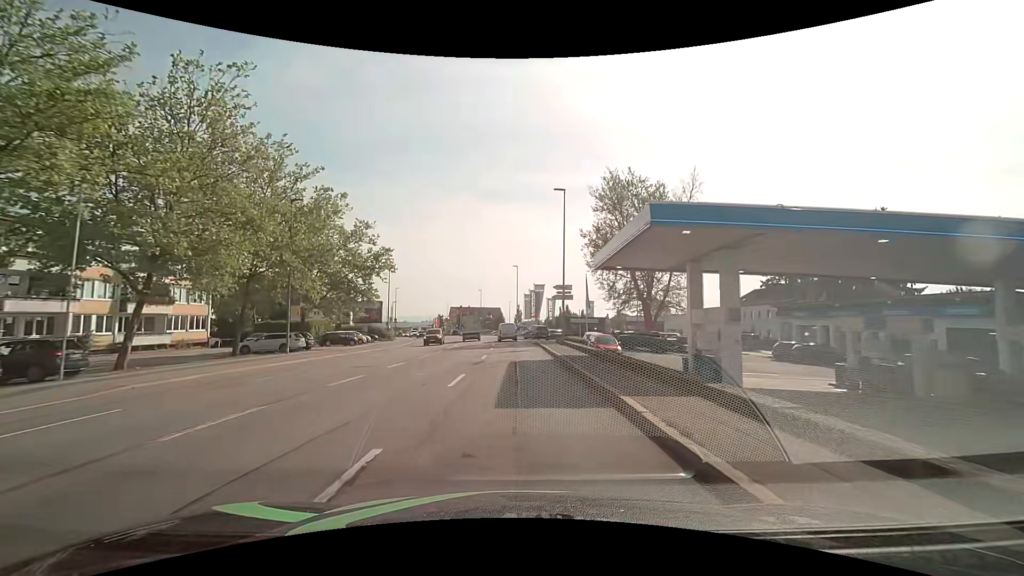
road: tertiary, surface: asphalt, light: Day
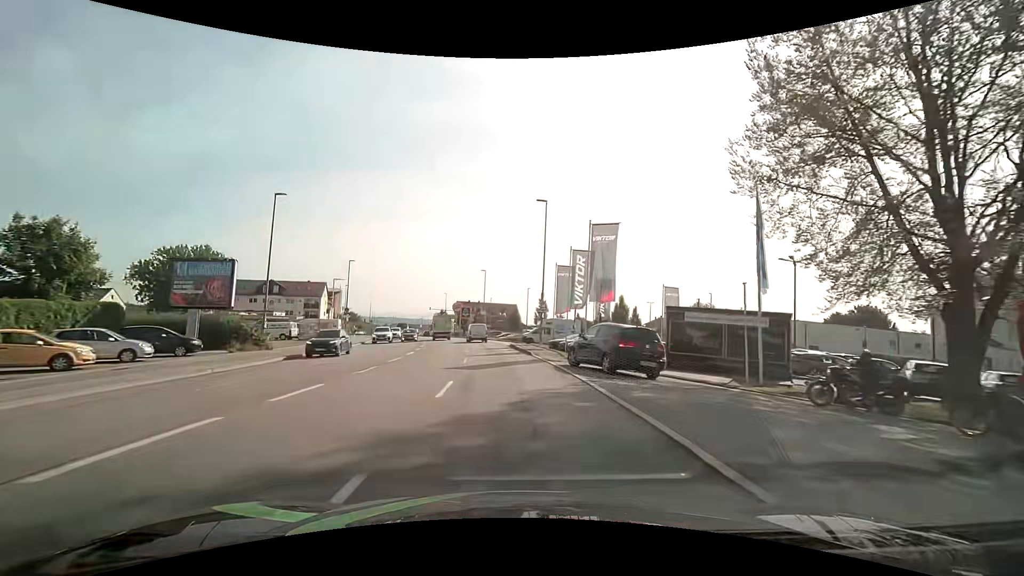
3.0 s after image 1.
(-0.5, +38.1) m; -2°
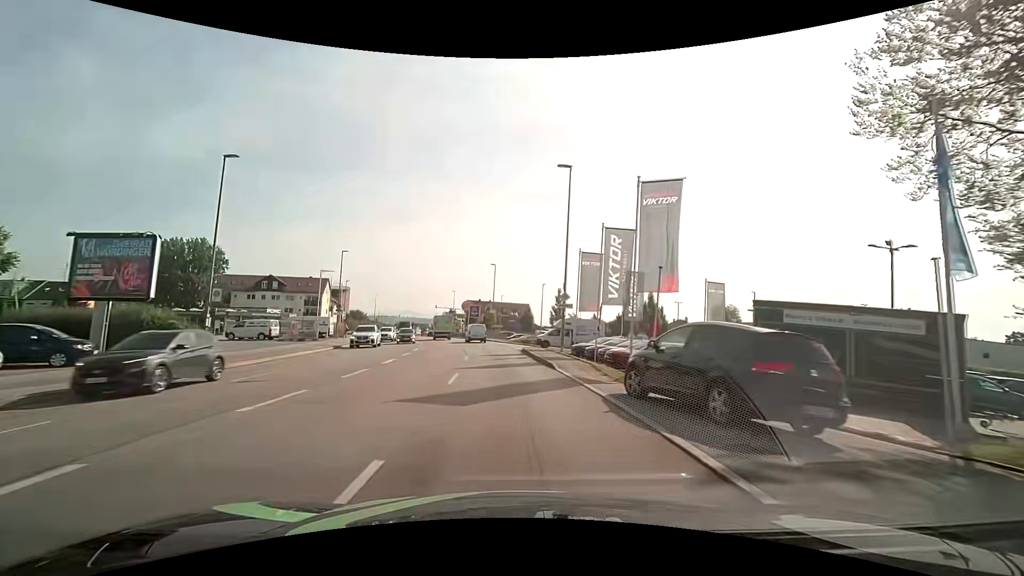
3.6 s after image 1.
(-0.1, +7.6) m; -2°
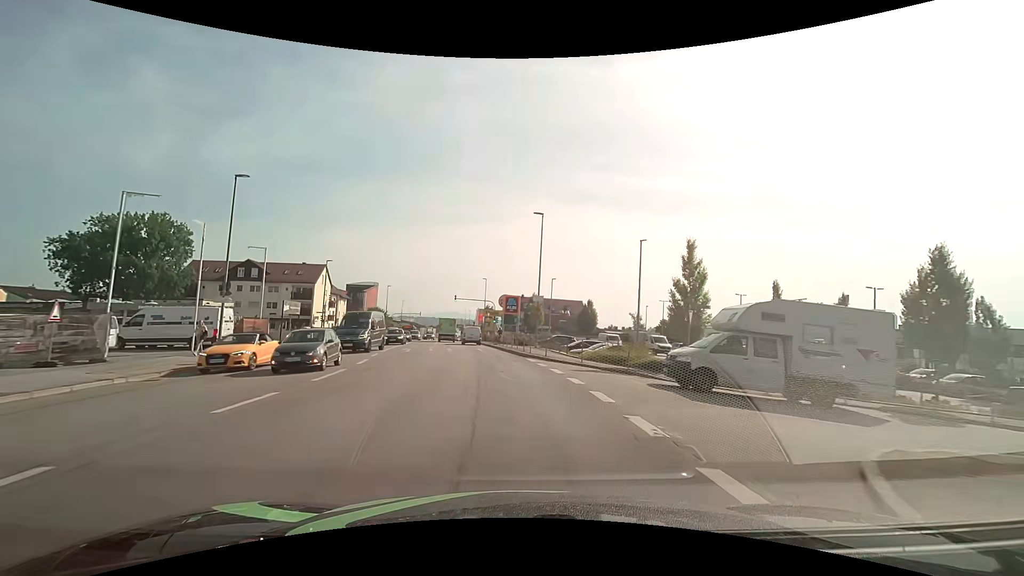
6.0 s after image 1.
(-1.2, +30.6) m; -5°
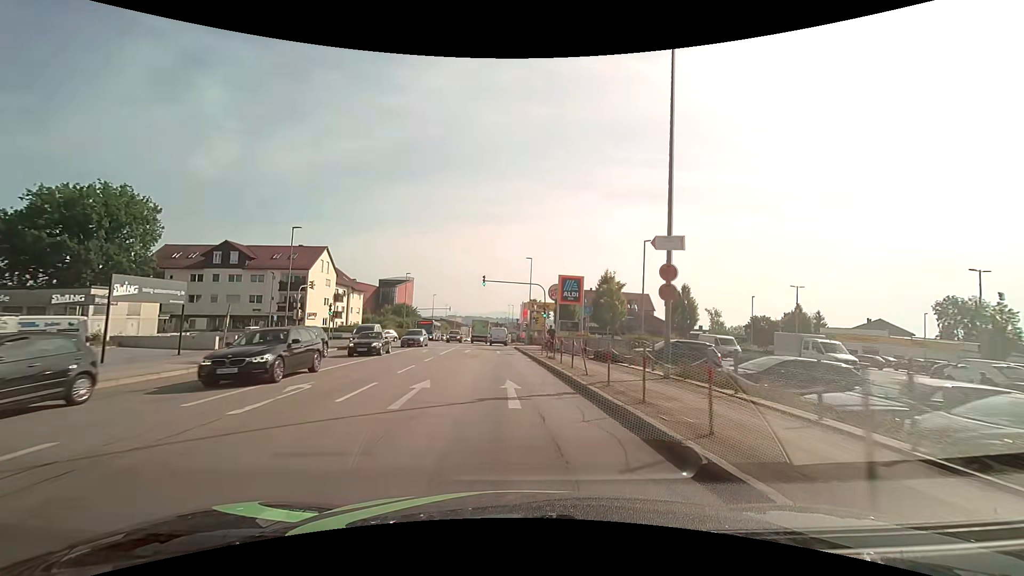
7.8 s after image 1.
(-1.0, +23.0) m; -5°
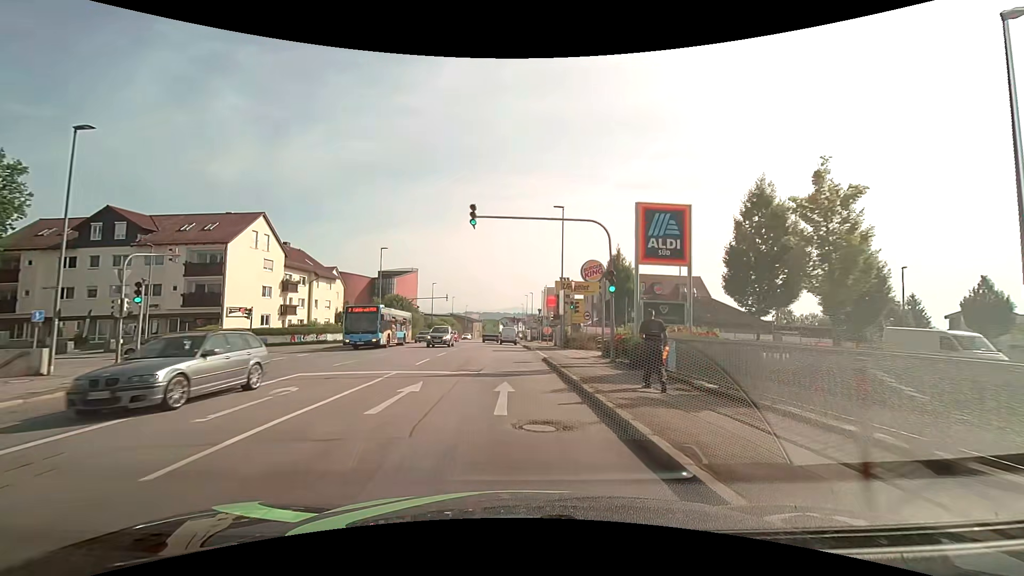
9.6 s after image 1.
(-0.7, +23.0) m; -3°
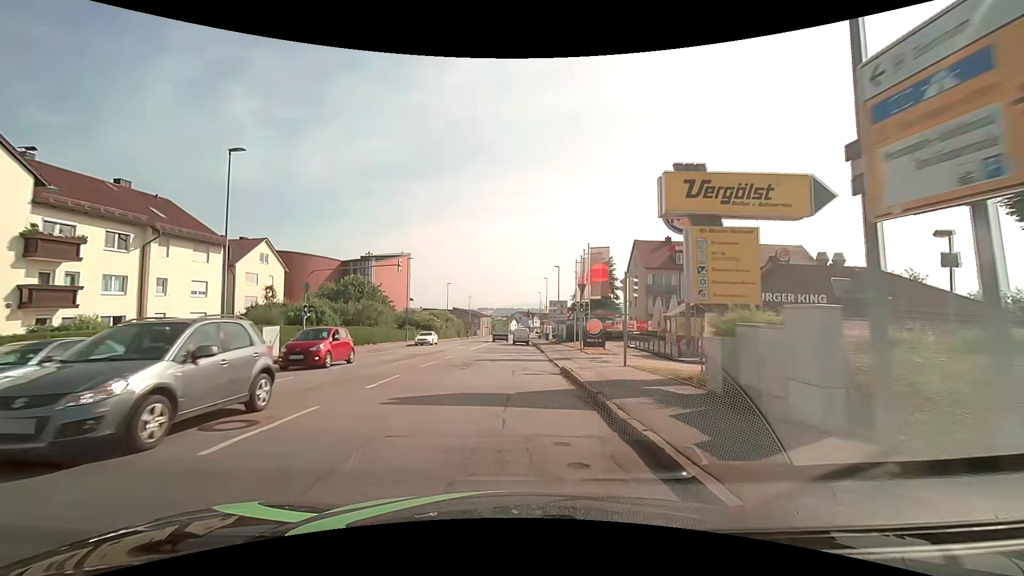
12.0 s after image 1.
(-0.3, +30.7) m; -1°
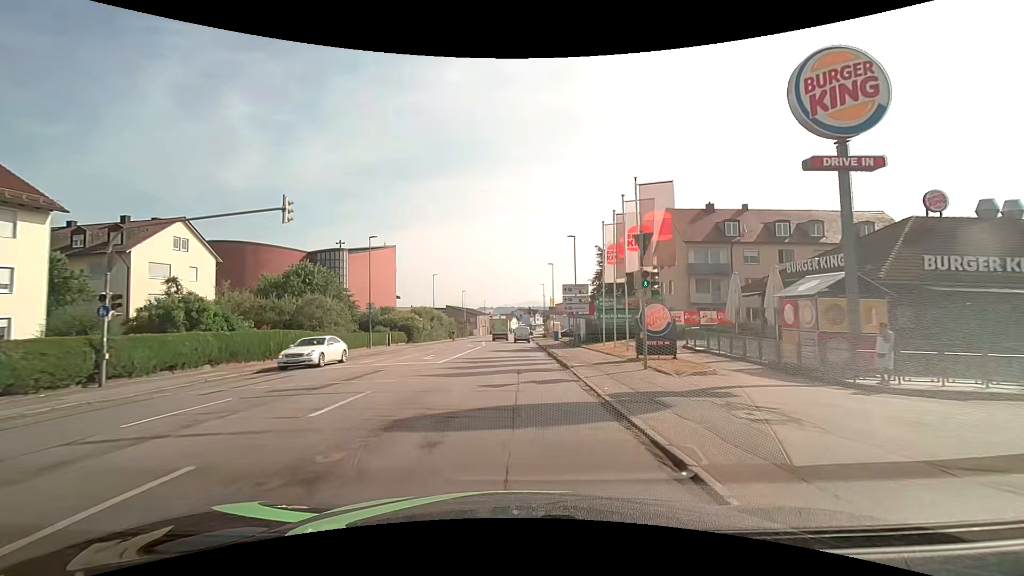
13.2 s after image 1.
(0.0, +15.4) m; 0°
(0, +10) (0, +20) (0, +30) (0, +40) (0, +50) (0, +60) (0, +70) (0, +80) (0, +90) (+1, +100) m
